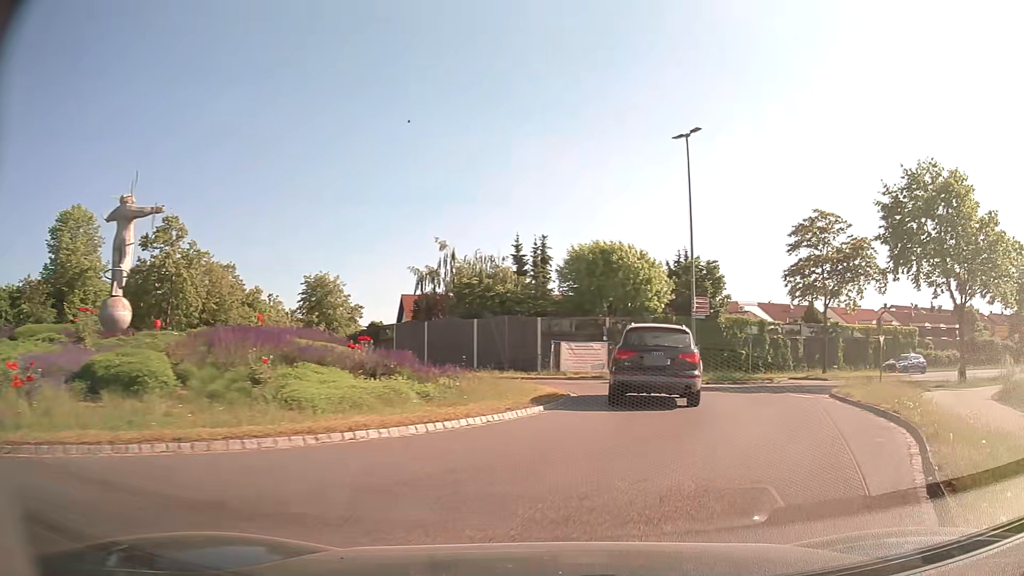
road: tertiary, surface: asphalt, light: Day
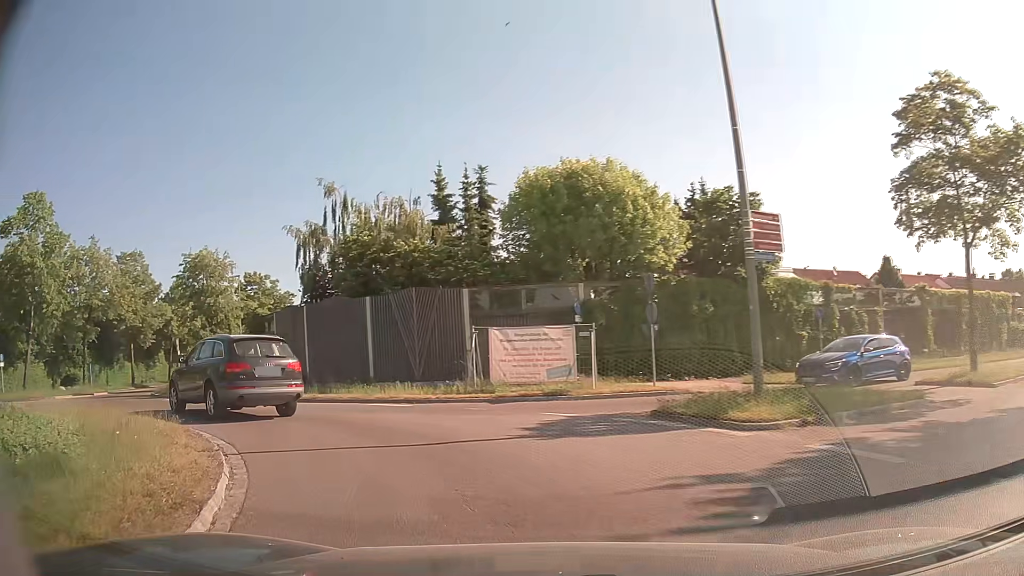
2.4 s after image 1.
(+3.2, +16.6) m; +2°
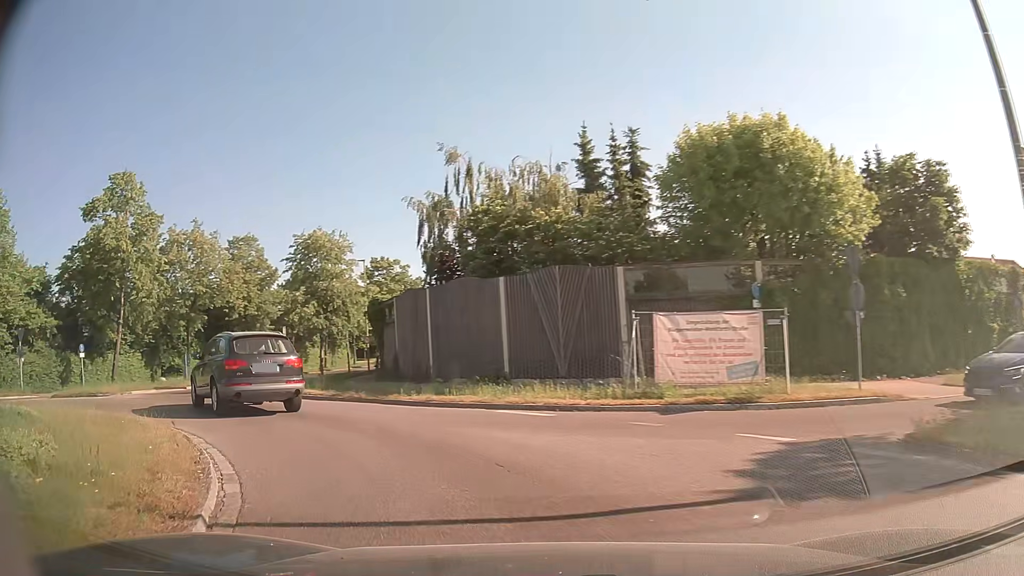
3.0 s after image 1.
(-0.4, +4.2) m; -12°
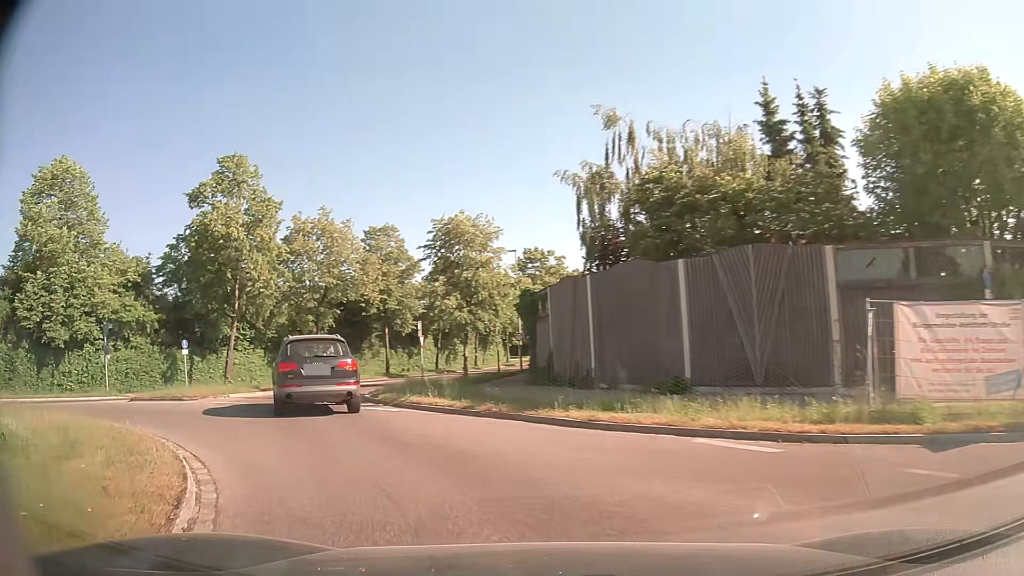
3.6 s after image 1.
(-0.5, +4.3) m; -15°
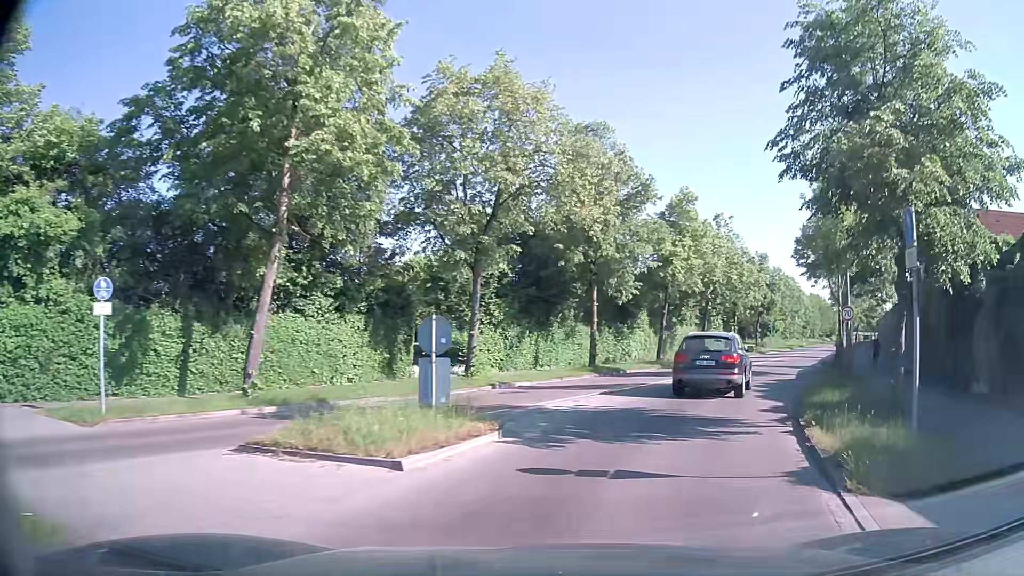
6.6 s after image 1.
(-6.9, +21.9) m; -14°
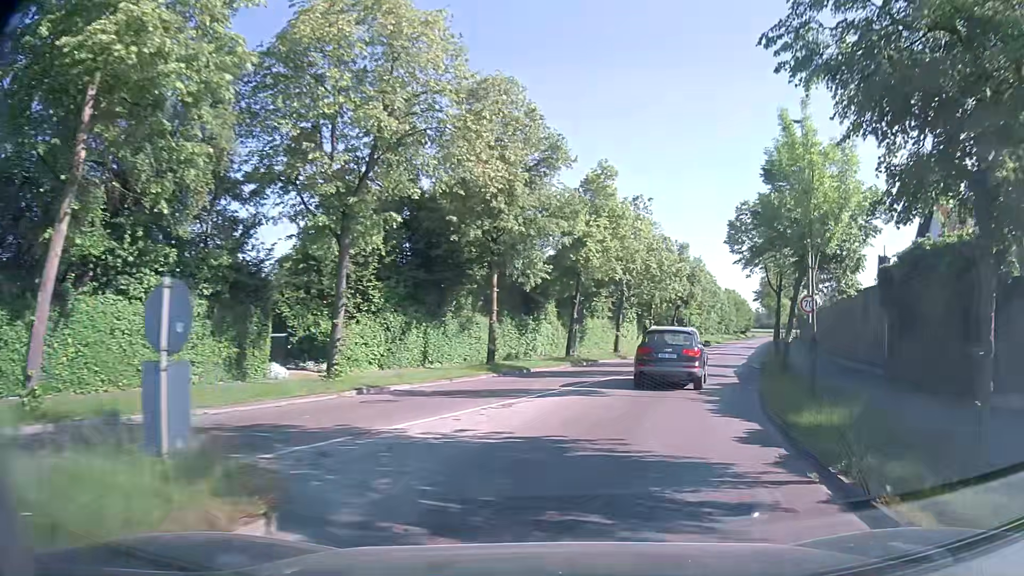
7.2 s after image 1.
(+0.4, +5.3) m; +8°
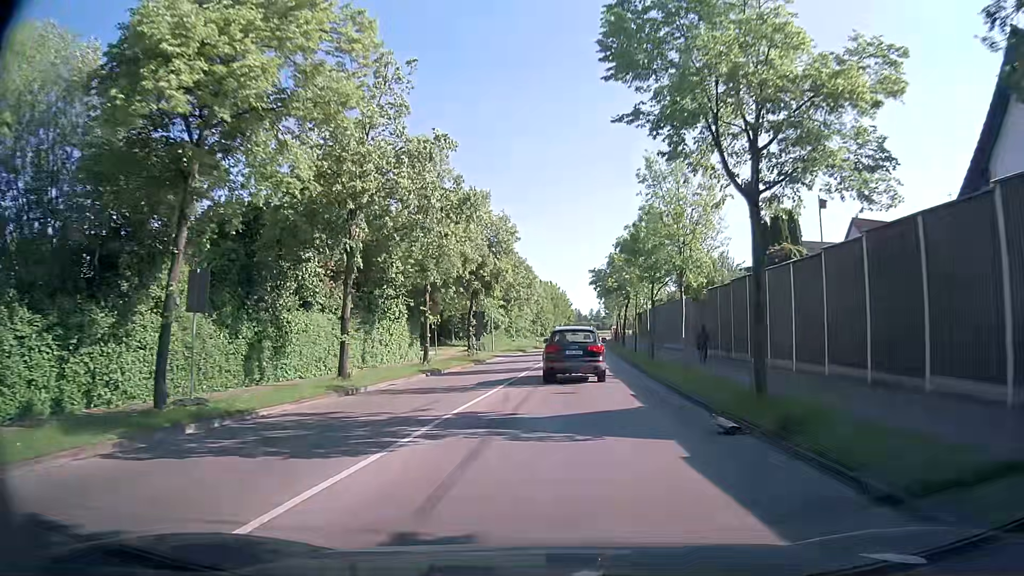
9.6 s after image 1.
(+5.0, +24.6) m; +17°
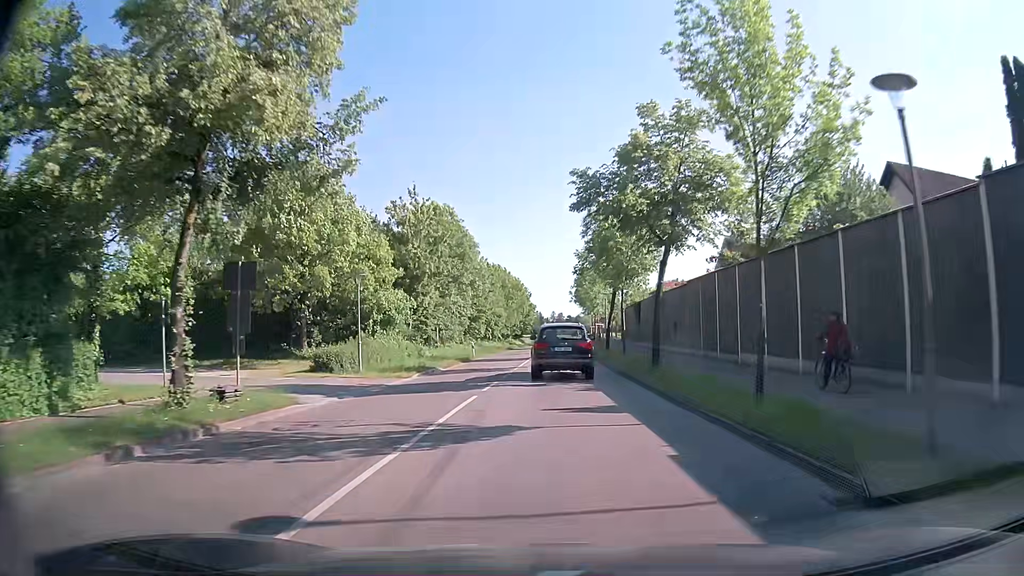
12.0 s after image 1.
(+1.3, +30.6) m; +3°
(0, +10) (0, +20) (0, +30) (+1, +40) (+1, +50) (+2, +60) (+2, +70) (+3, +80) (+4, +90) (+5, +100) m
